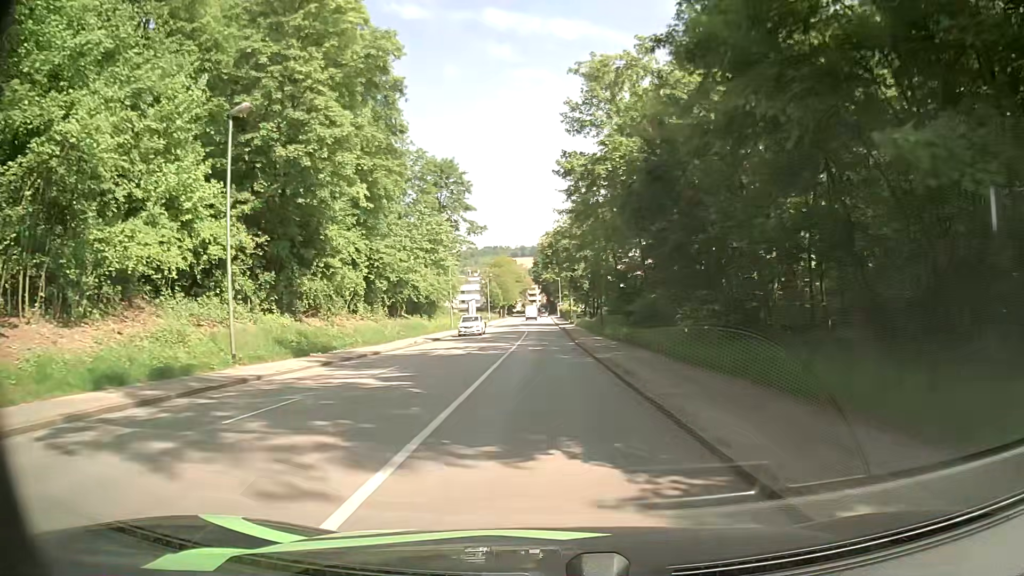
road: tertiary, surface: asphalt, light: Day
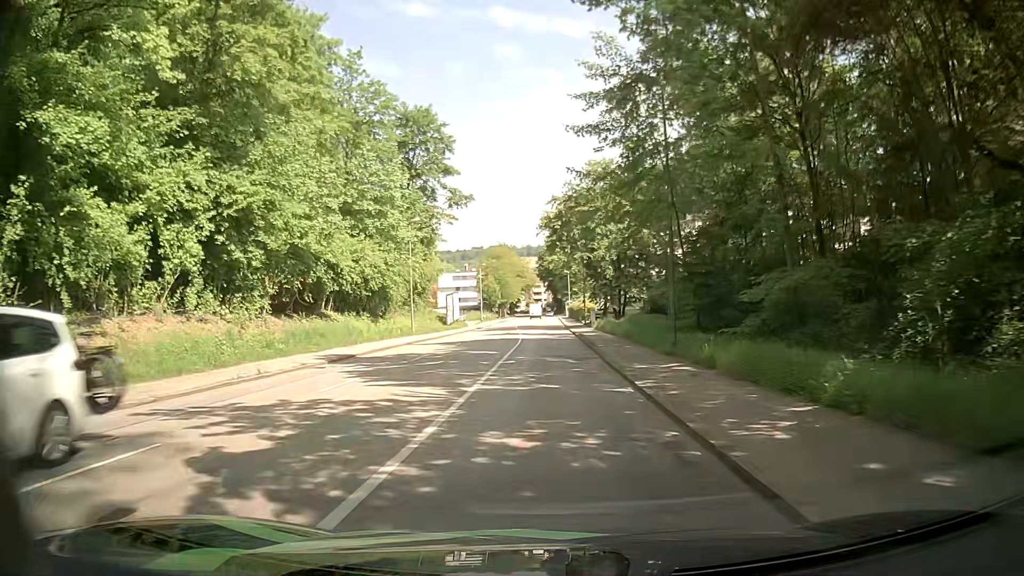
(+0.1, +22.8) m; 0°
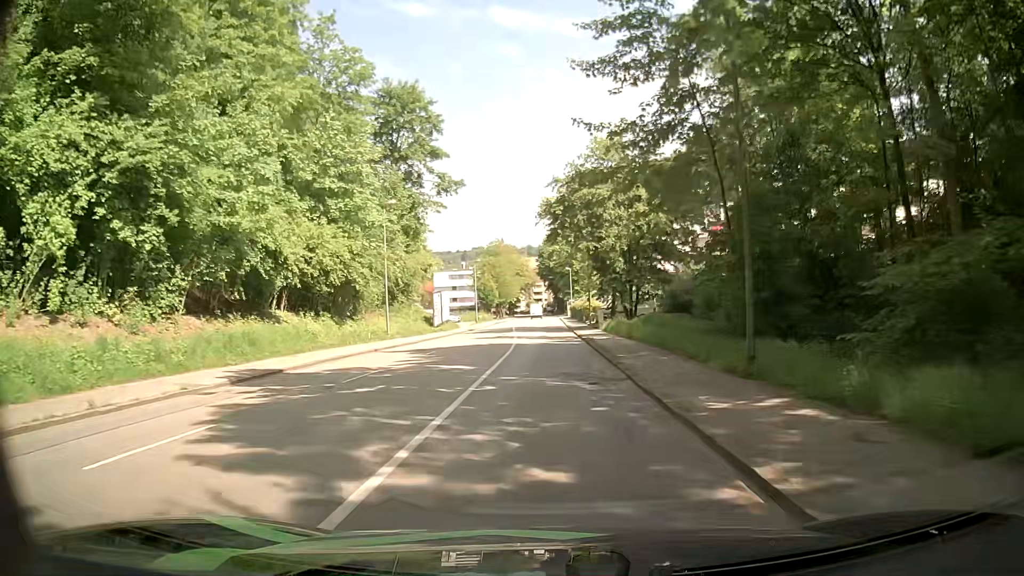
(0.0, +7.5) m; 0°
